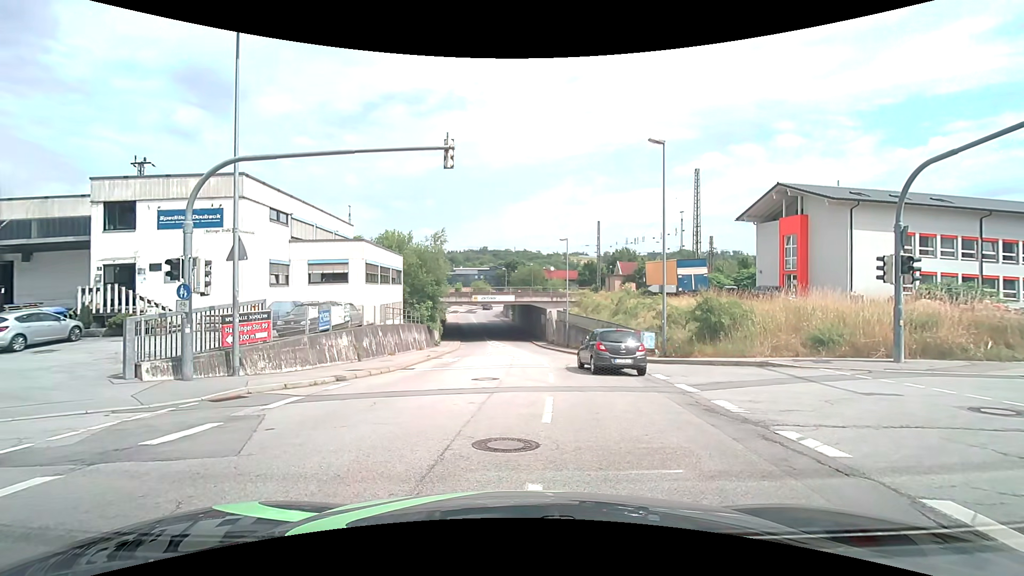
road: tertiary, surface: asphalt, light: Day
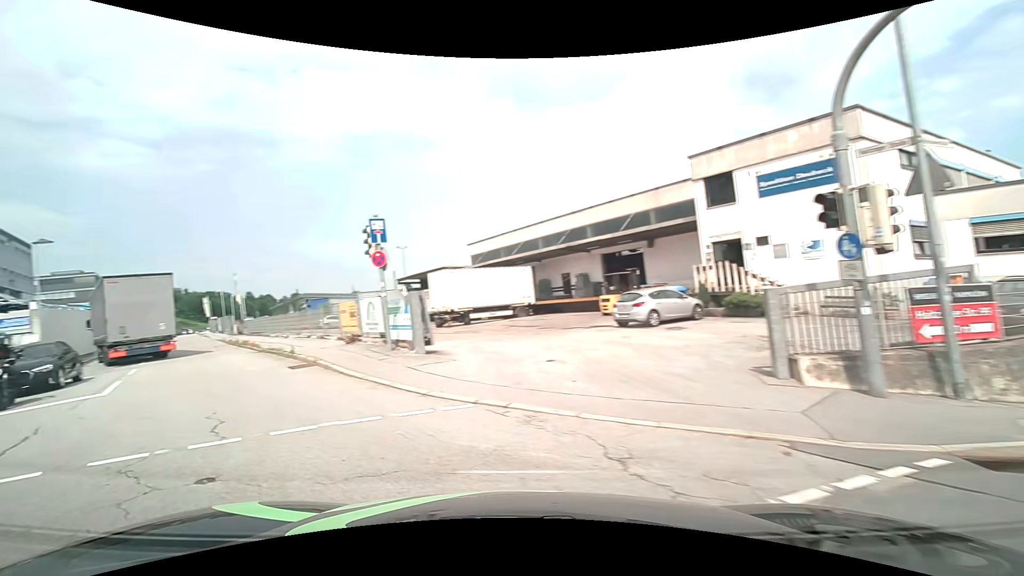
(-3.2, +6.0) m; -61°
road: residential
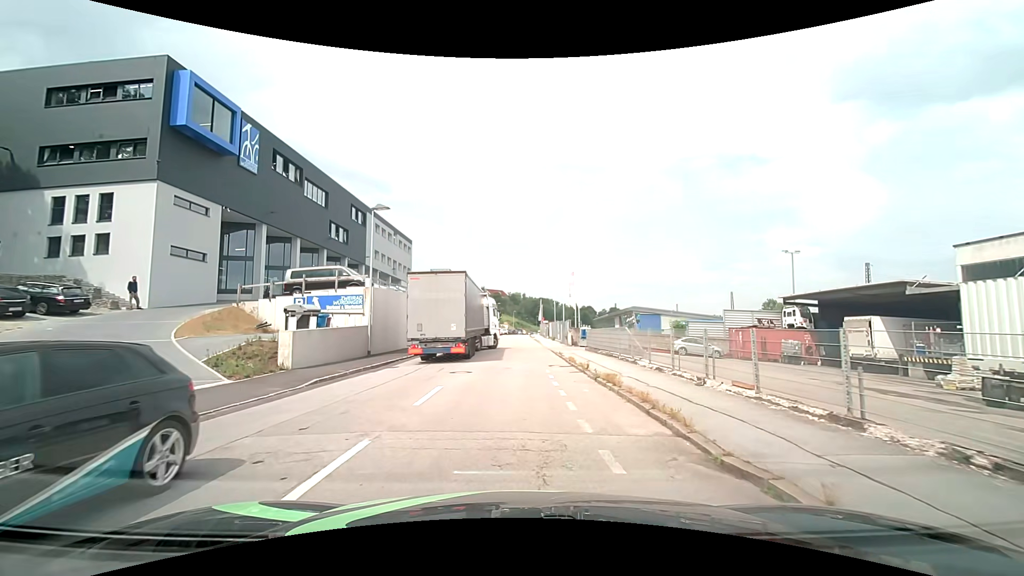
(-8.7, +14.5) m; -37°
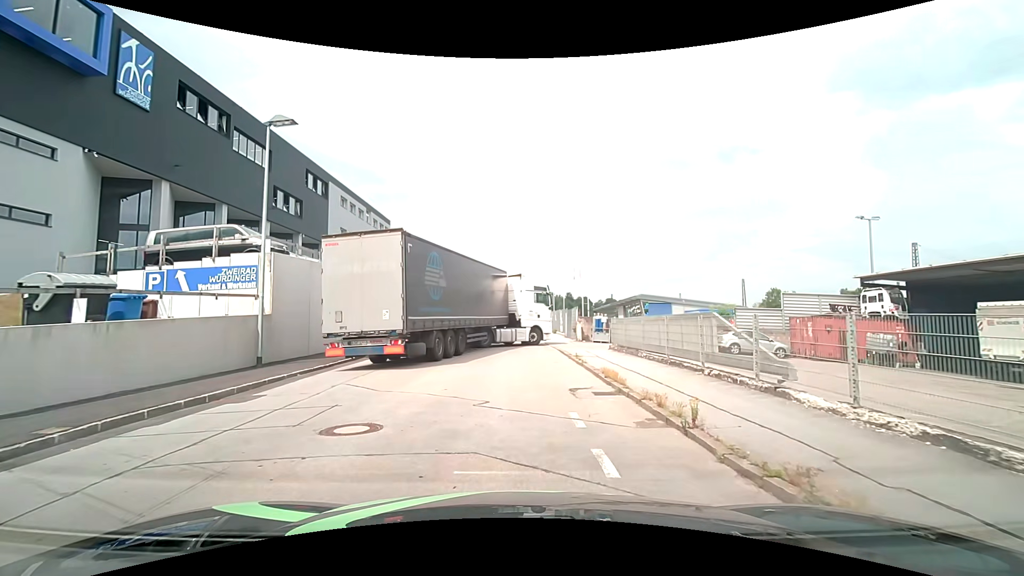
(+0.2, +10.3) m; 0°
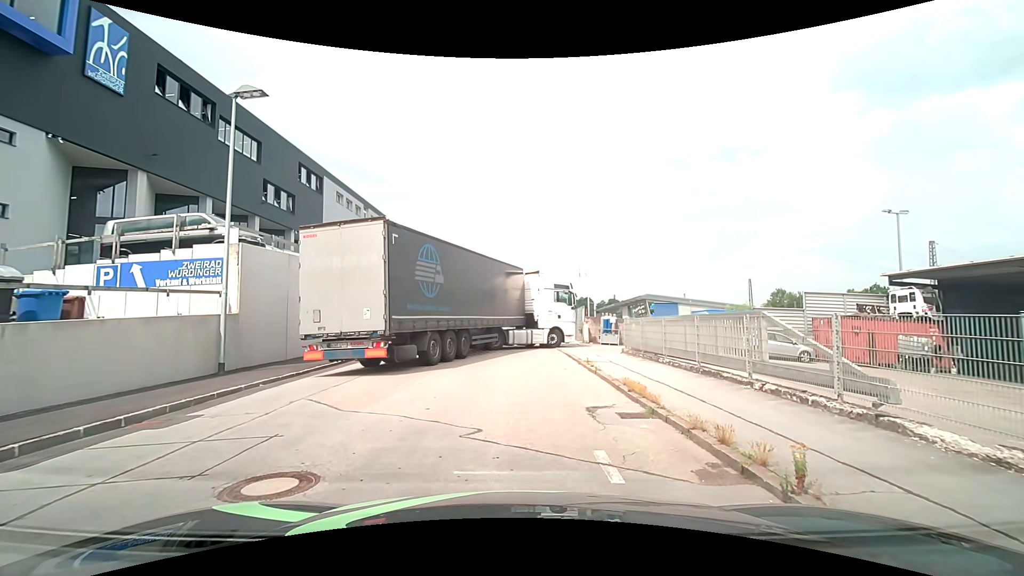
(0.0, +2.0) m; +1°
(0, +10) (0, +20) (-1, +30) (-1, +40) (-1, +50) (-1, +60) (-1, +70) (-1, +80) (-1, +90) (-1, +100) m
